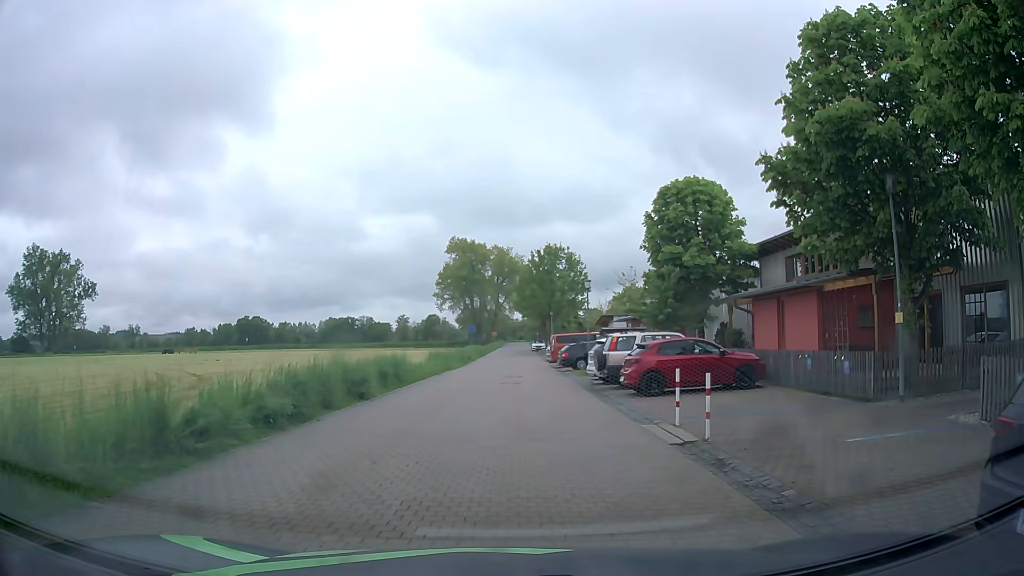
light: Day
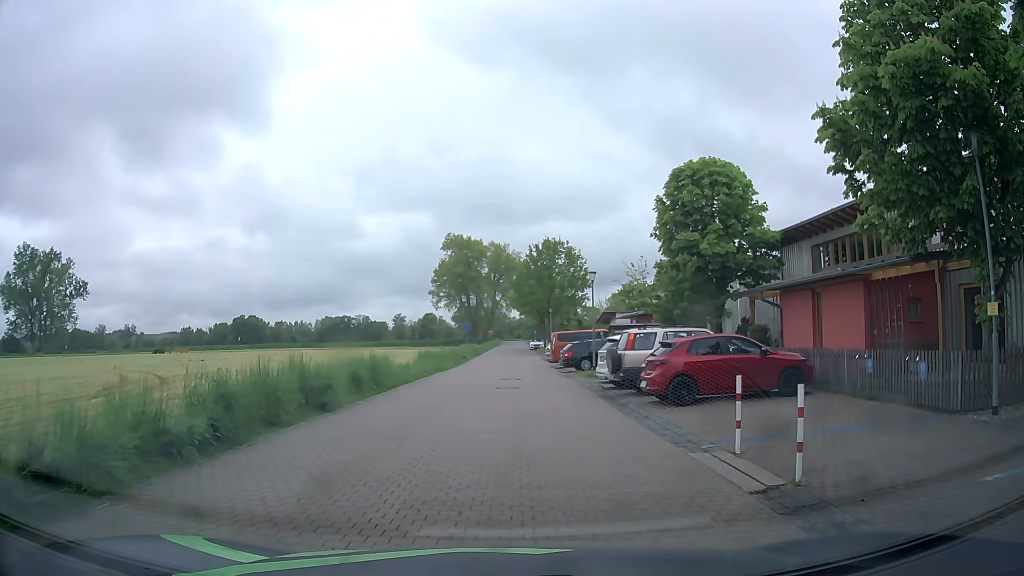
(0.0, +3.2) m; 0°
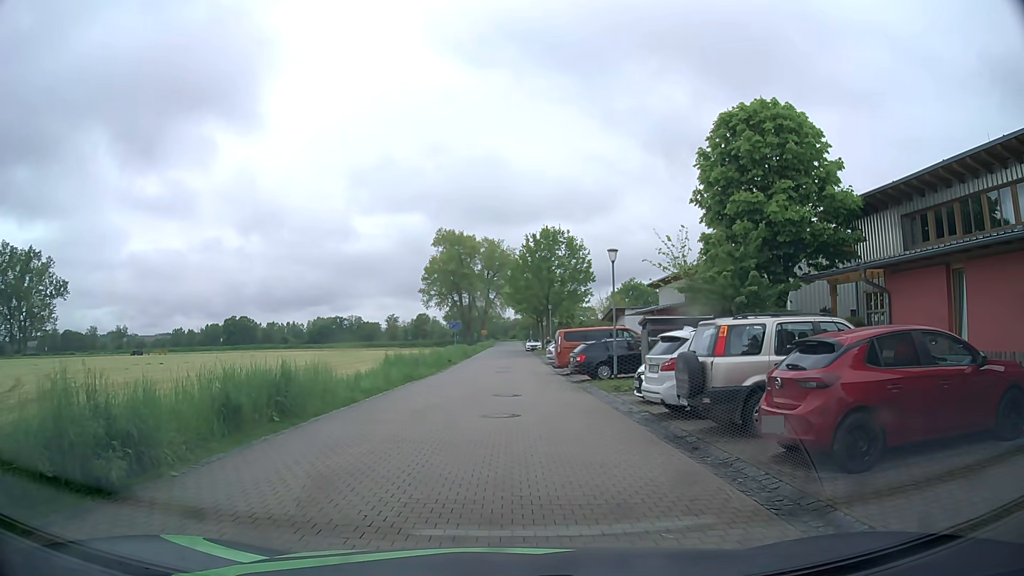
(0.0, +7.7) m; +2°
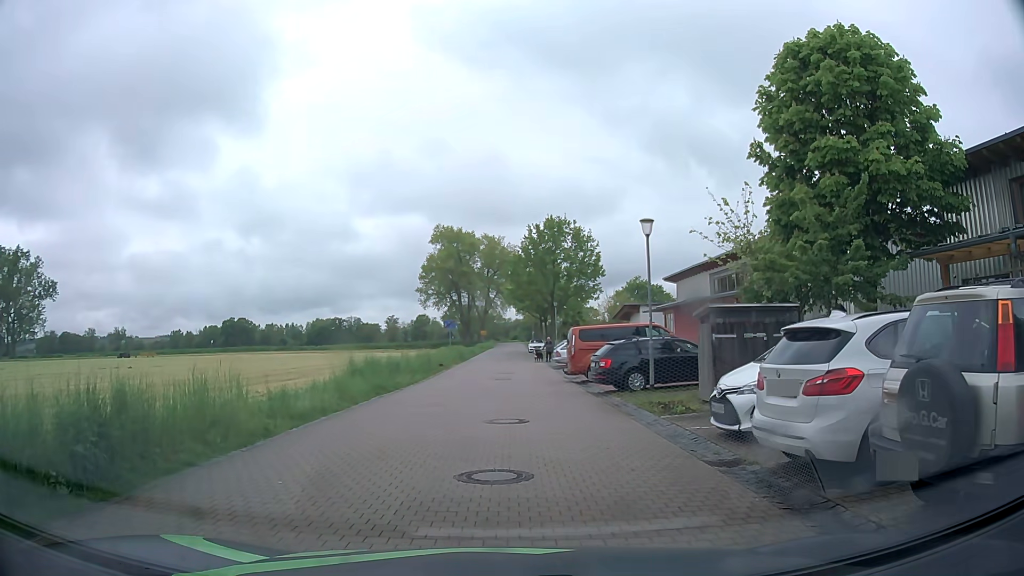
(-0.1, +5.9) m; -1°
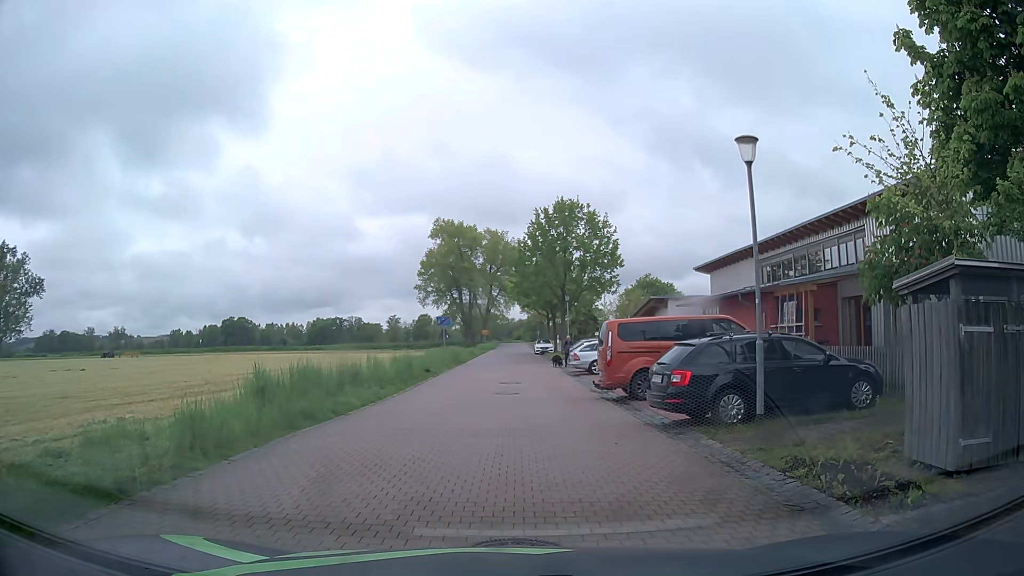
(-0.1, +7.7) m; 0°
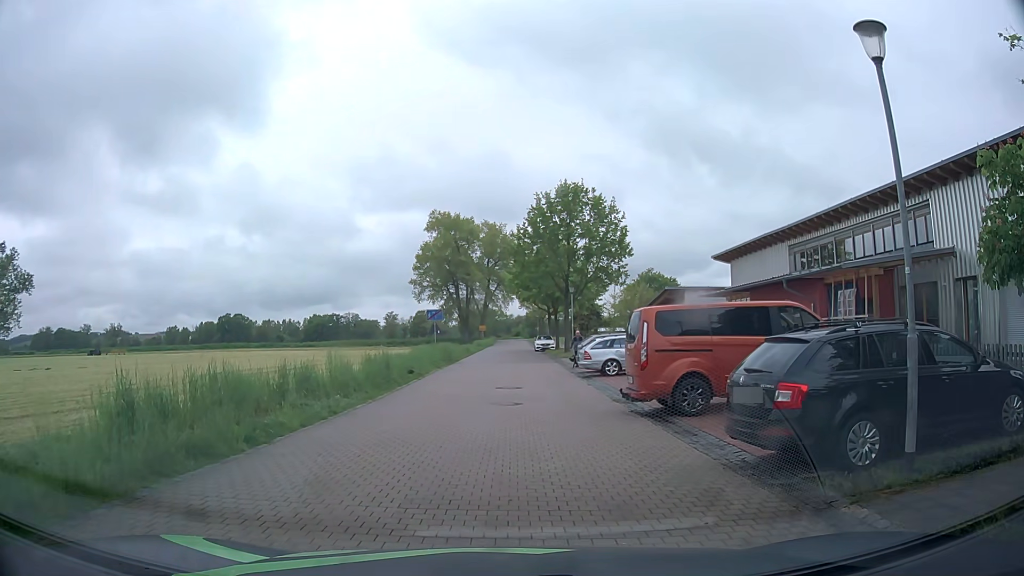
(0.0, +4.4) m; -1°
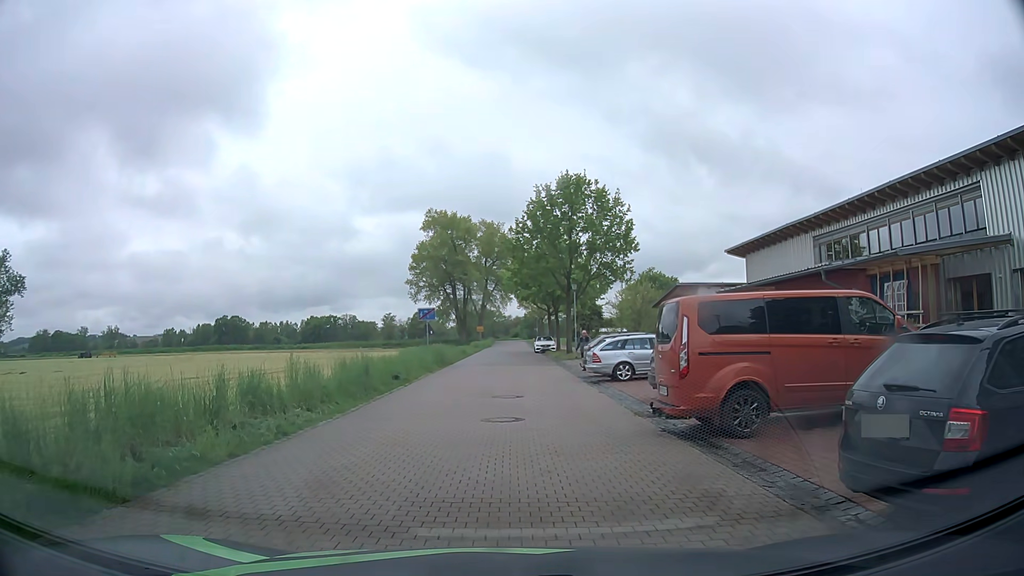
(0.0, +2.9) m; +1°
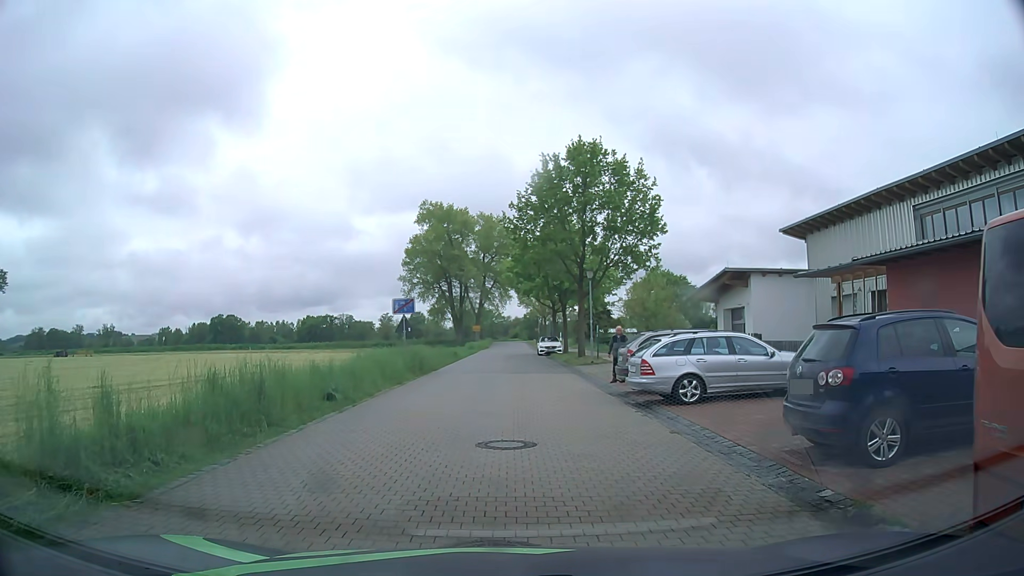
(-0.1, +7.9) m; -1°
(0, +10) (0, +20) (0, +30) (0, +40) (0, +50) (0, +60) (+1, +70) (+1, +80) (+1, +90) (+2, +100) m
